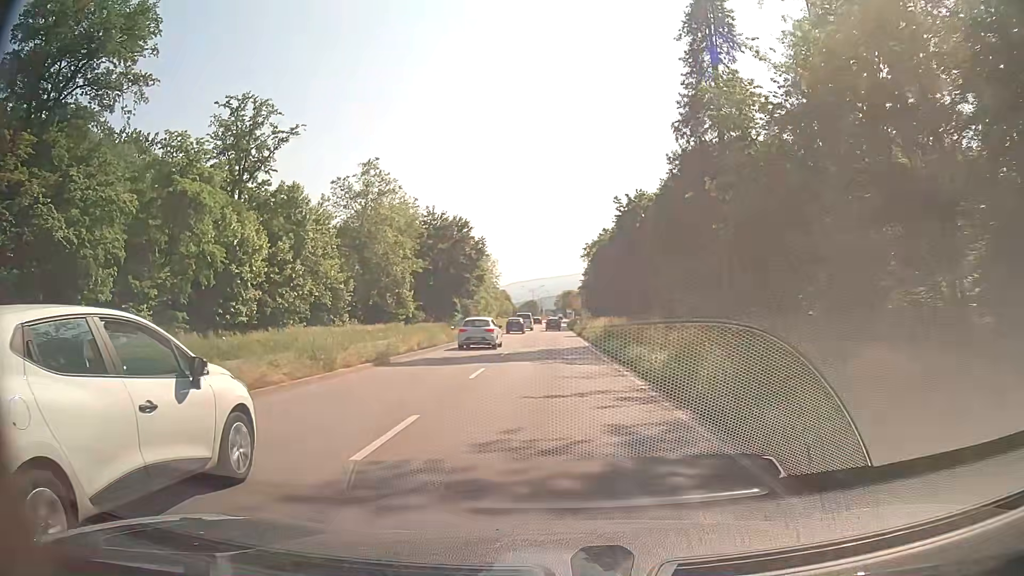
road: primary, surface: asphalt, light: Day
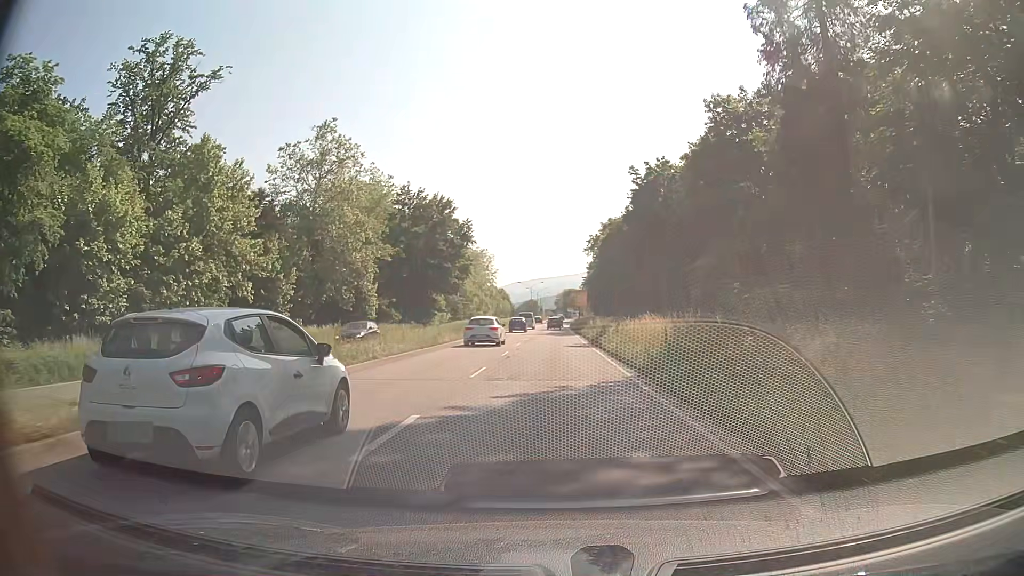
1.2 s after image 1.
(+0.1, +18.3) m; 0°
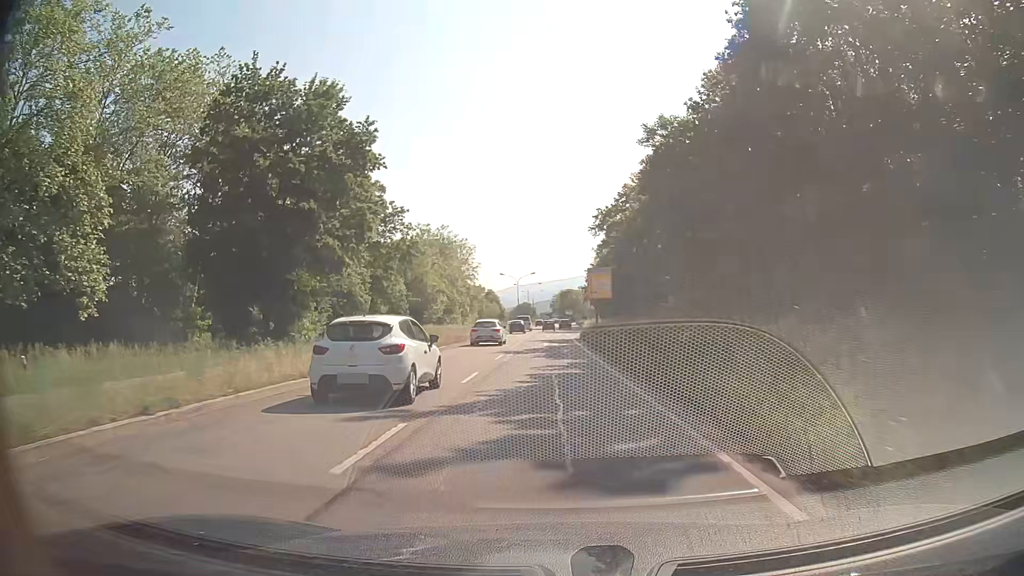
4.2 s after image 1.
(-0.1, +45.5) m; 0°
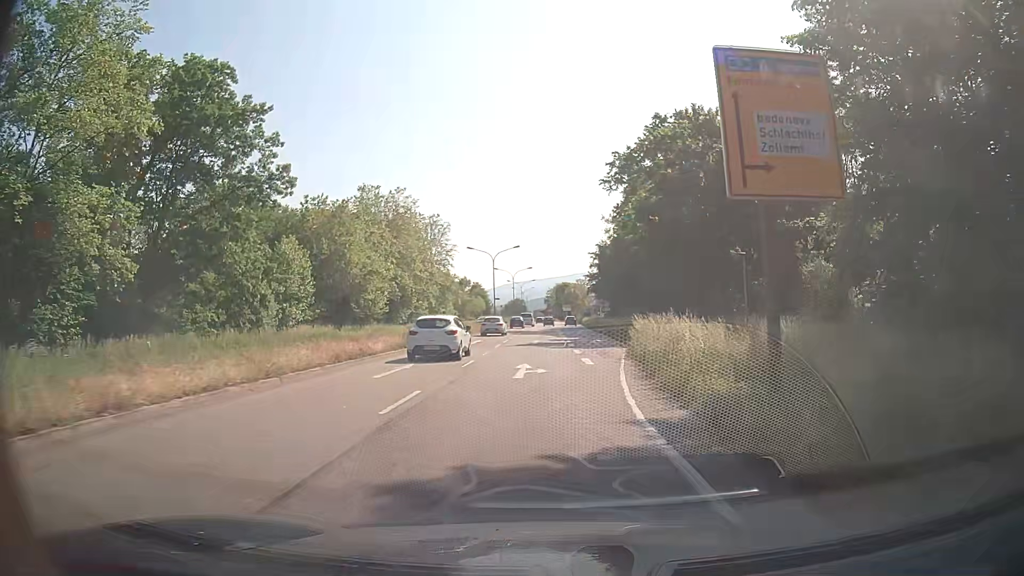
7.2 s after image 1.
(+0.3, +41.1) m; +1°
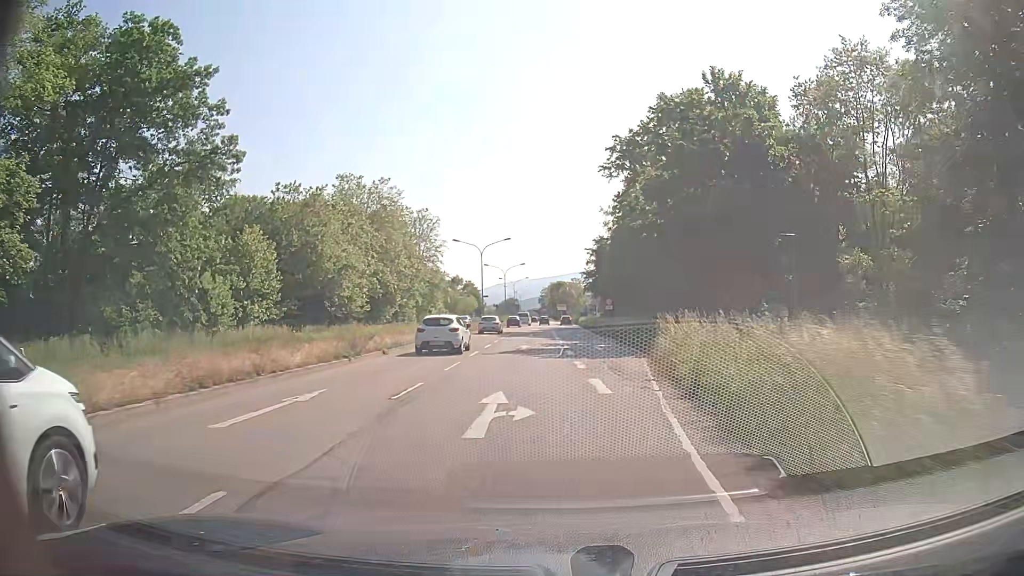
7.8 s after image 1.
(0.0, +7.5) m; 0°
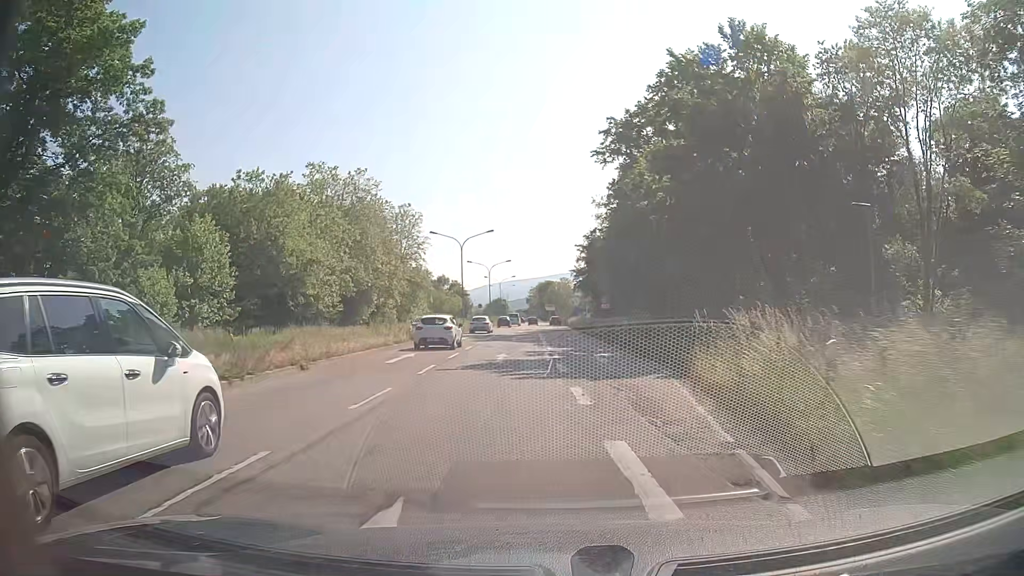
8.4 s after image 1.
(+0.1, +7.3) m; +1°
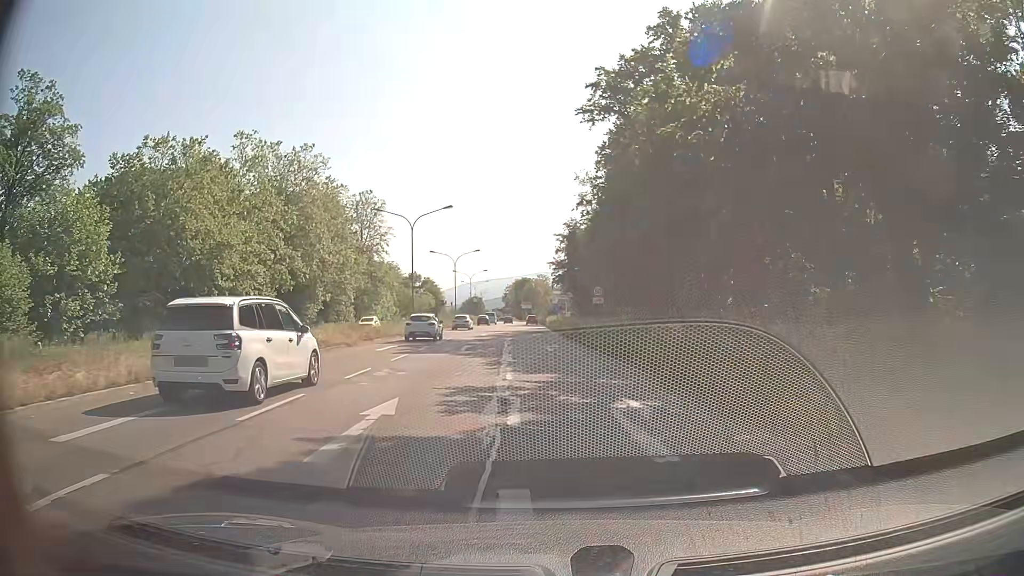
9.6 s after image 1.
(+0.3, +14.2) m; +2°
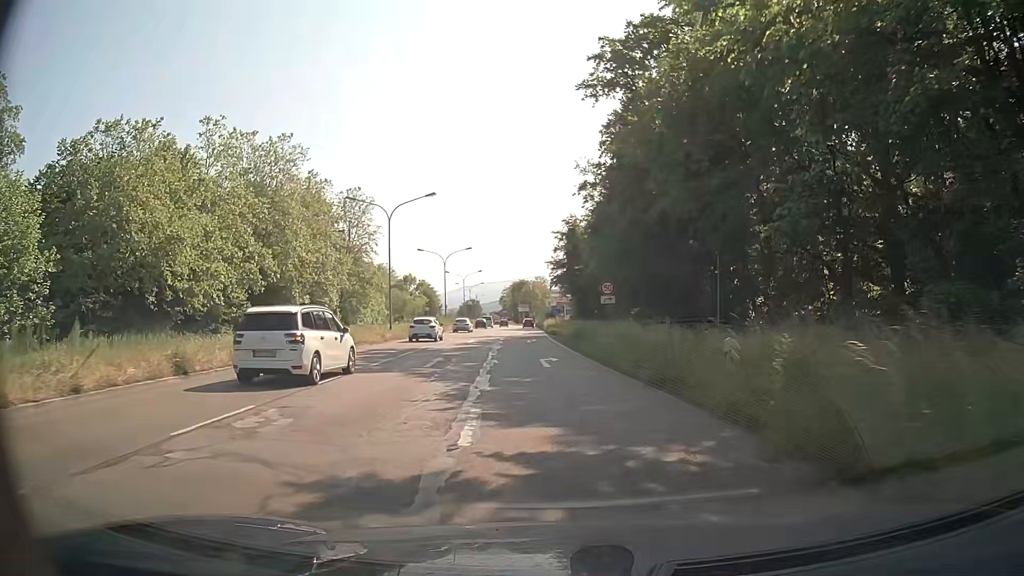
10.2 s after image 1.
(0.0, +7.0) m; +1°
